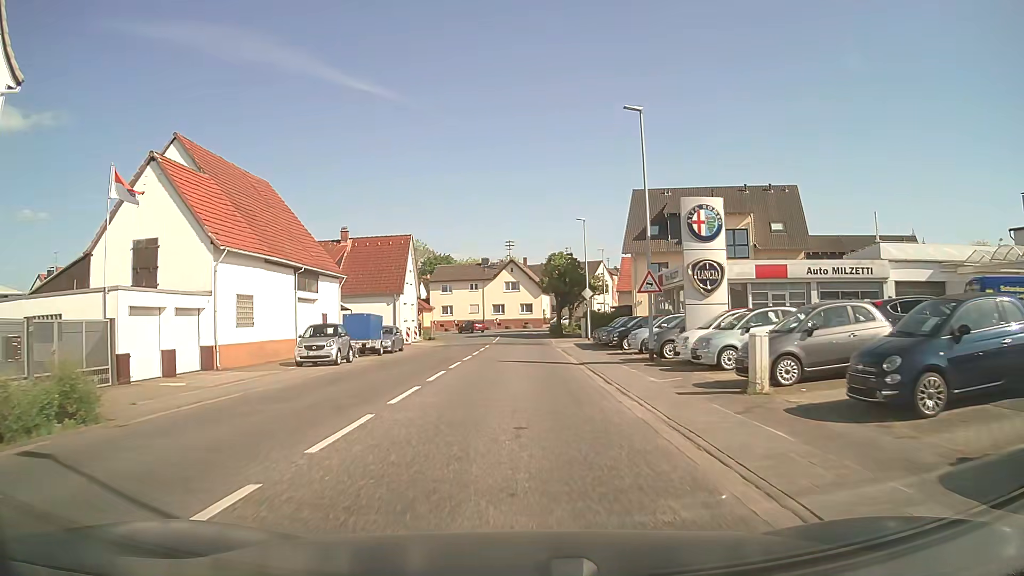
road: unclassified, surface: asphalt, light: Day
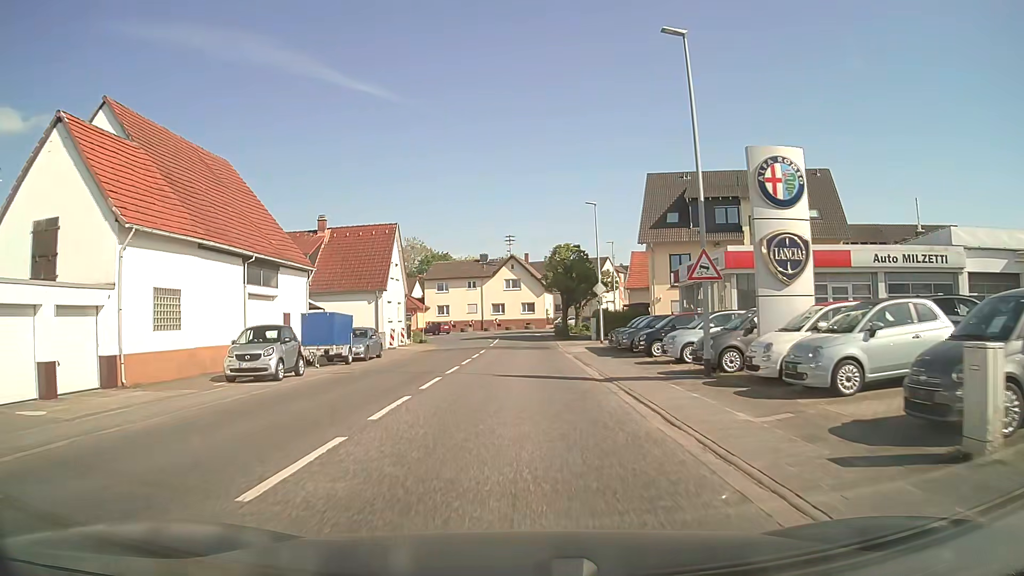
(-0.1, +6.3) m; -1°
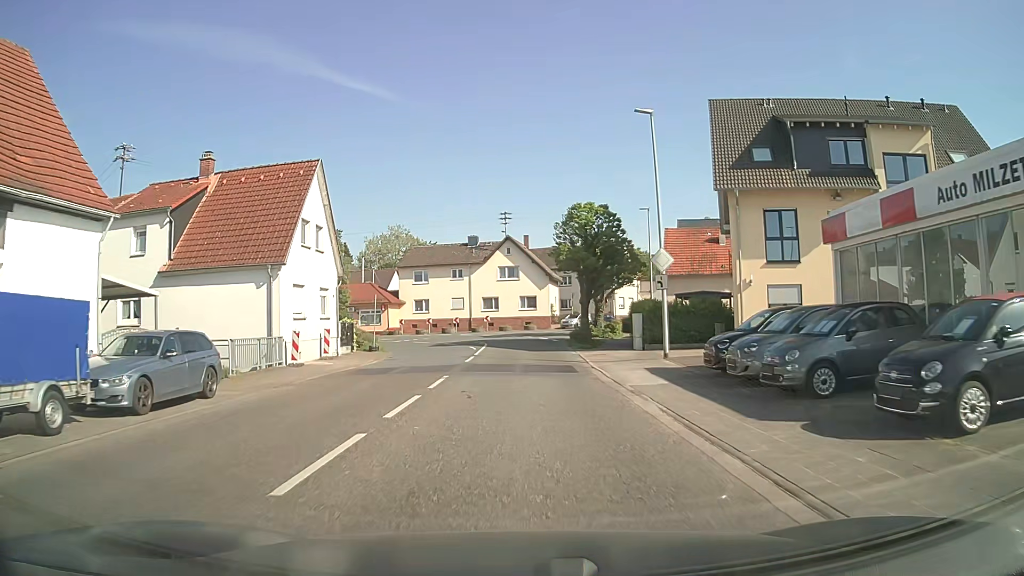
(0.0, +17.7) m; 0°
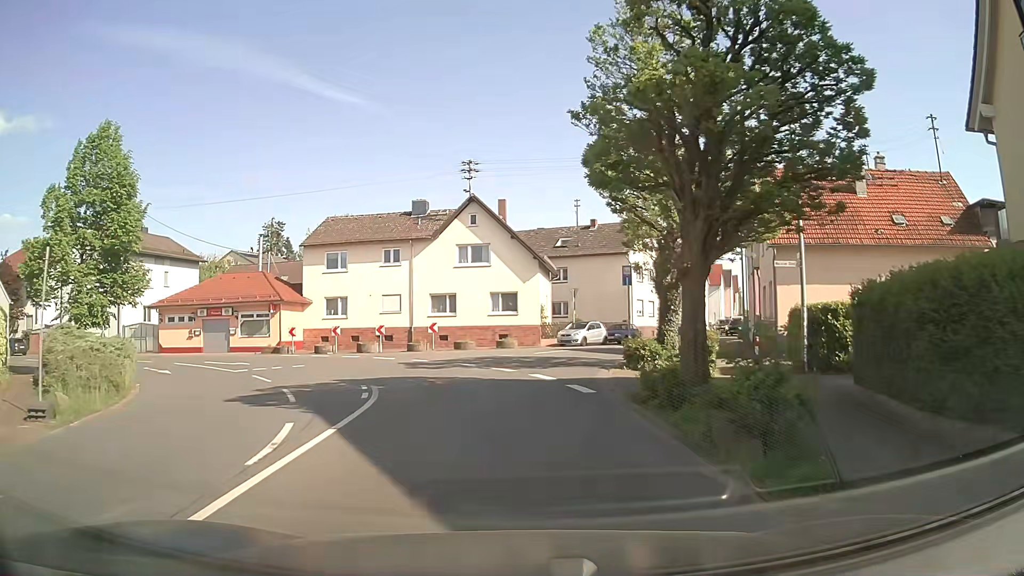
(+0.3, +25.9) m; +2°
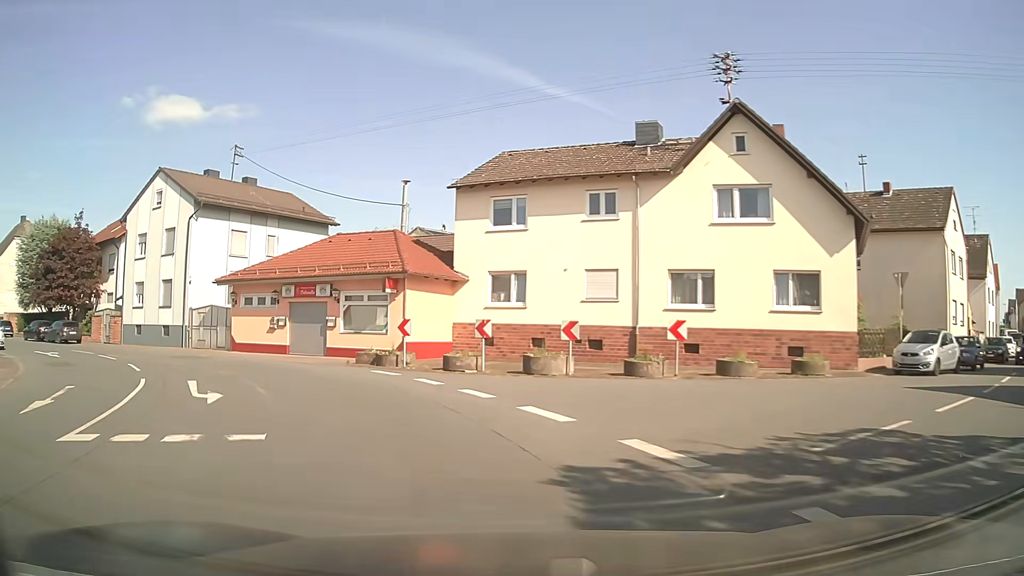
(-1.9, +18.3) m; -19°
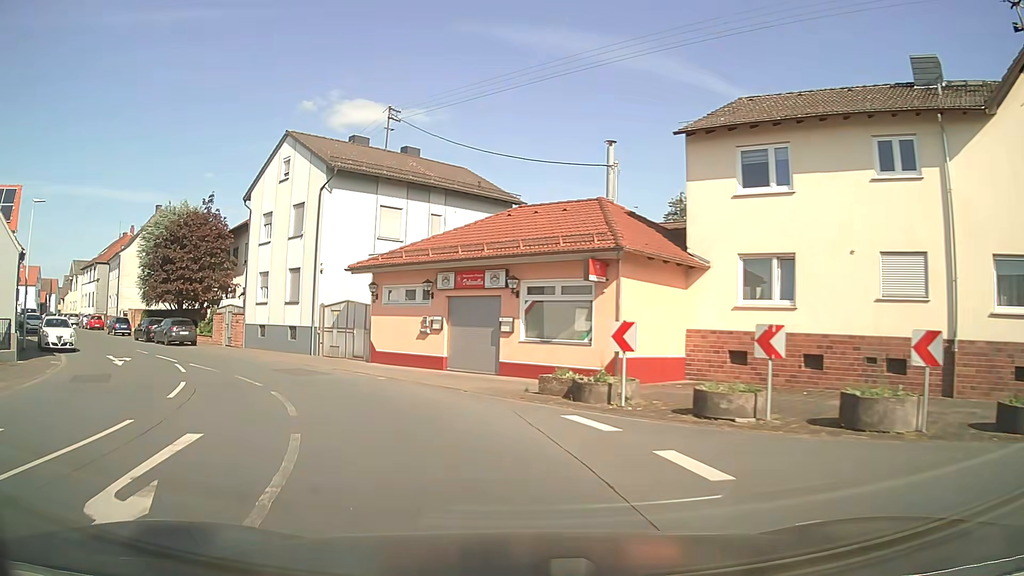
(-1.2, +8.7) m; -16°
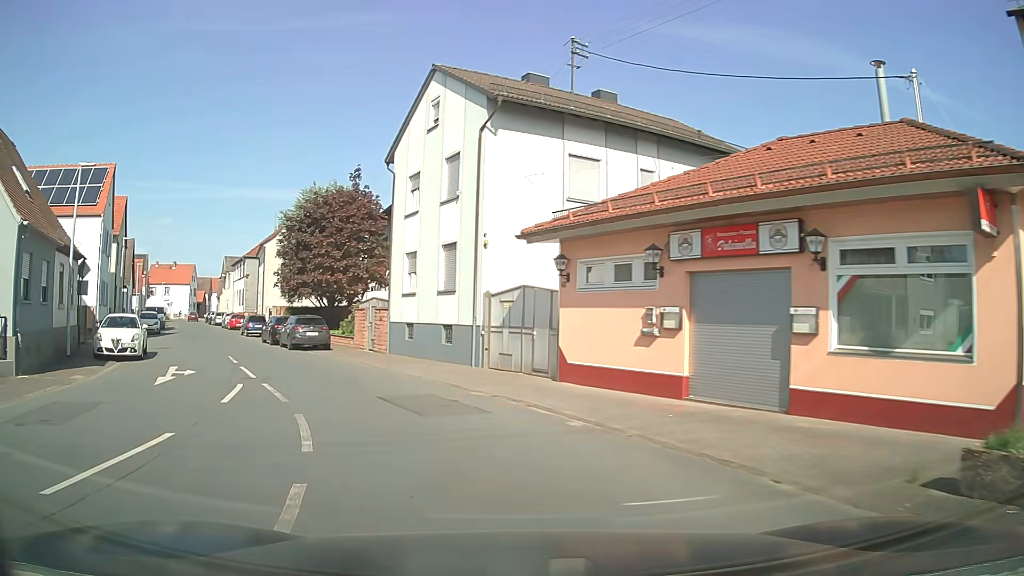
(-1.3, +8.5) m; -17°
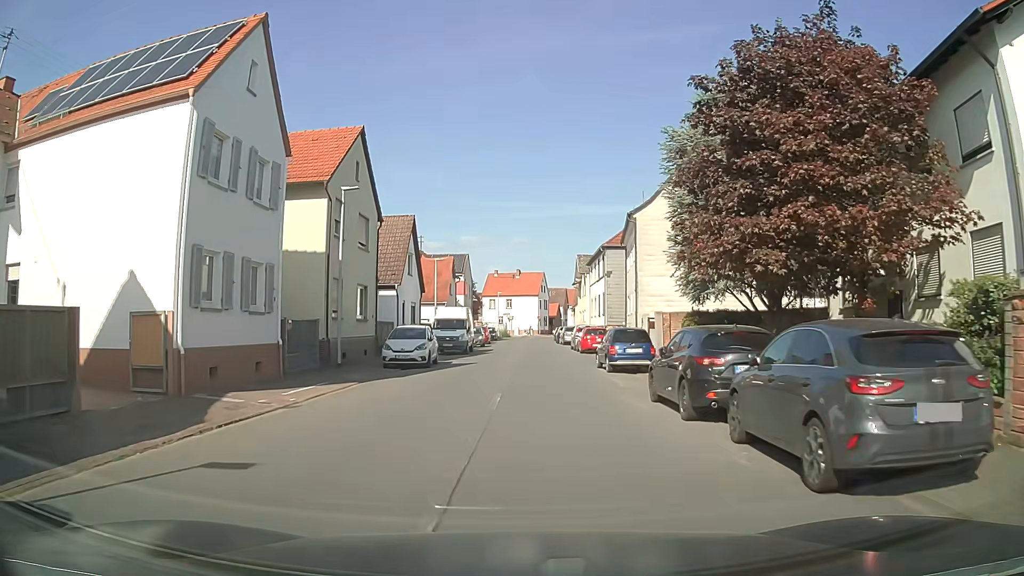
(-8.2, +21.7) m; -31°
